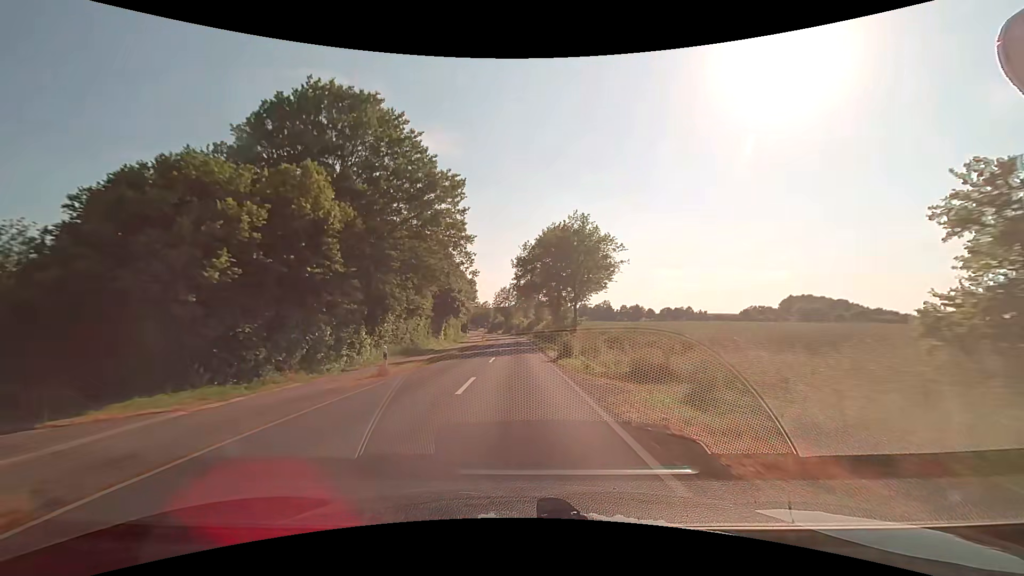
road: secondary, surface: asphalt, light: Day
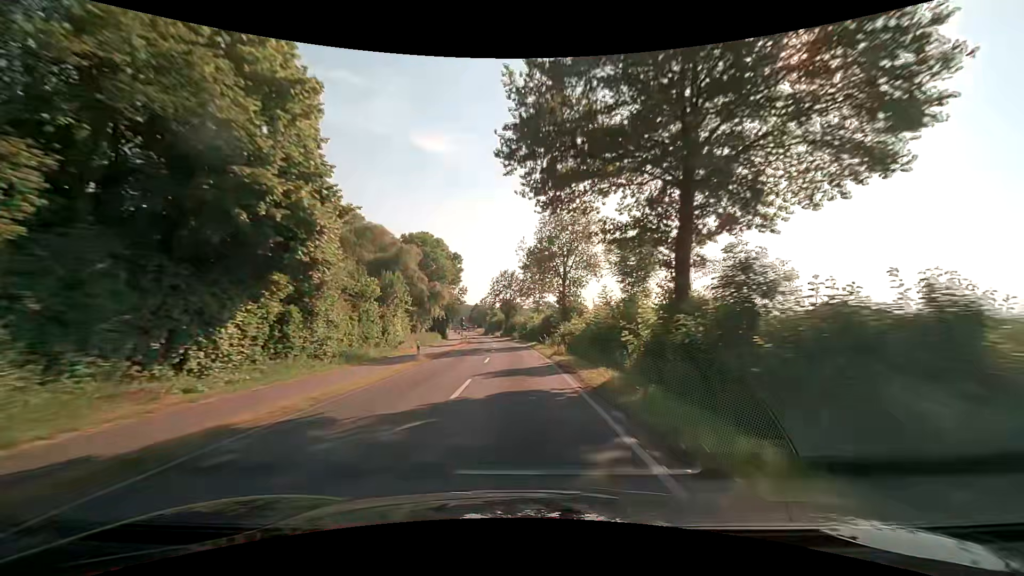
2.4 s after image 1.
(-1.0, +49.9) m; -1°
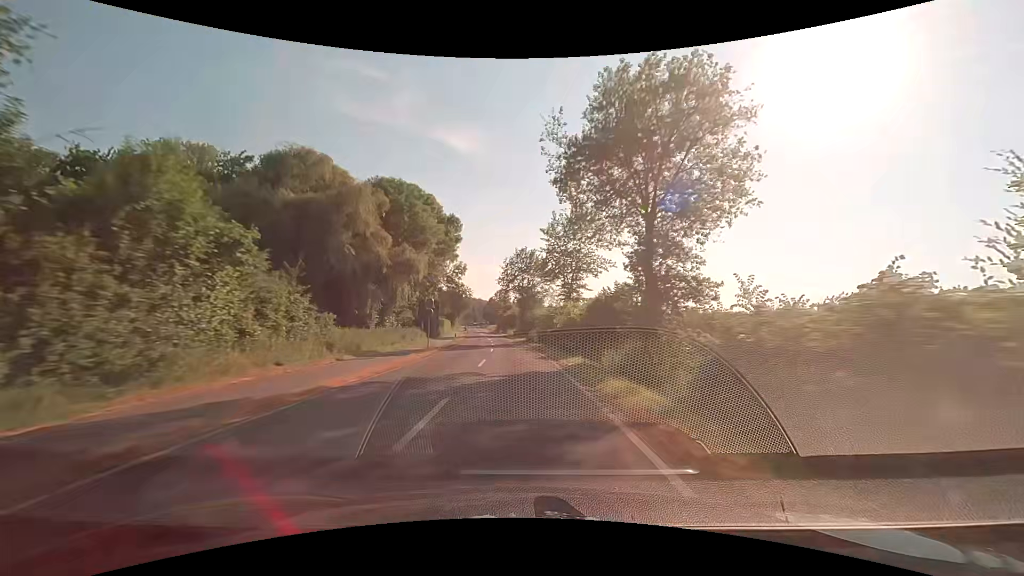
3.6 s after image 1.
(-0.4, +29.0) m; -1°
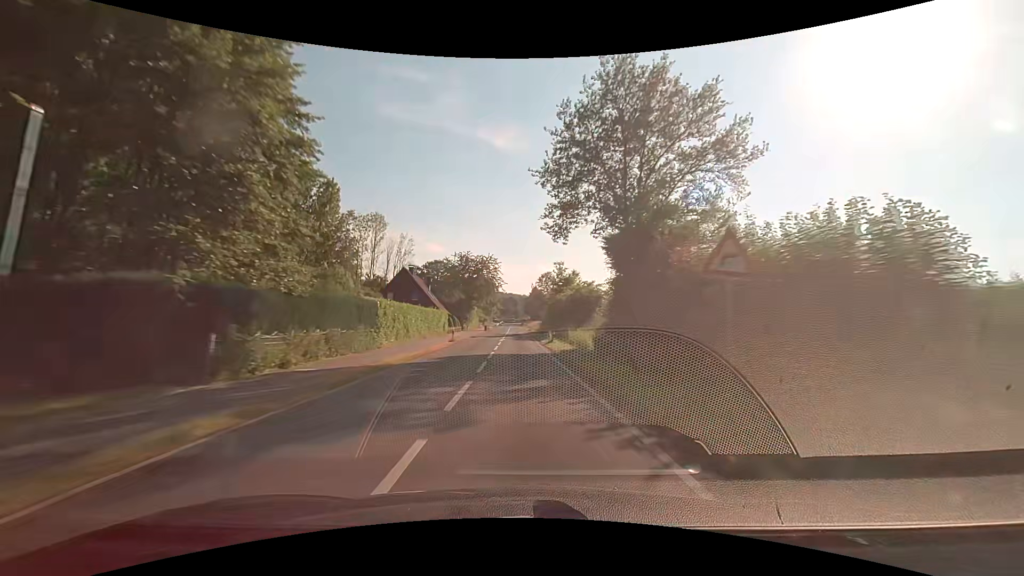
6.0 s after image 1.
(-3.5, +62.6) m; -6°
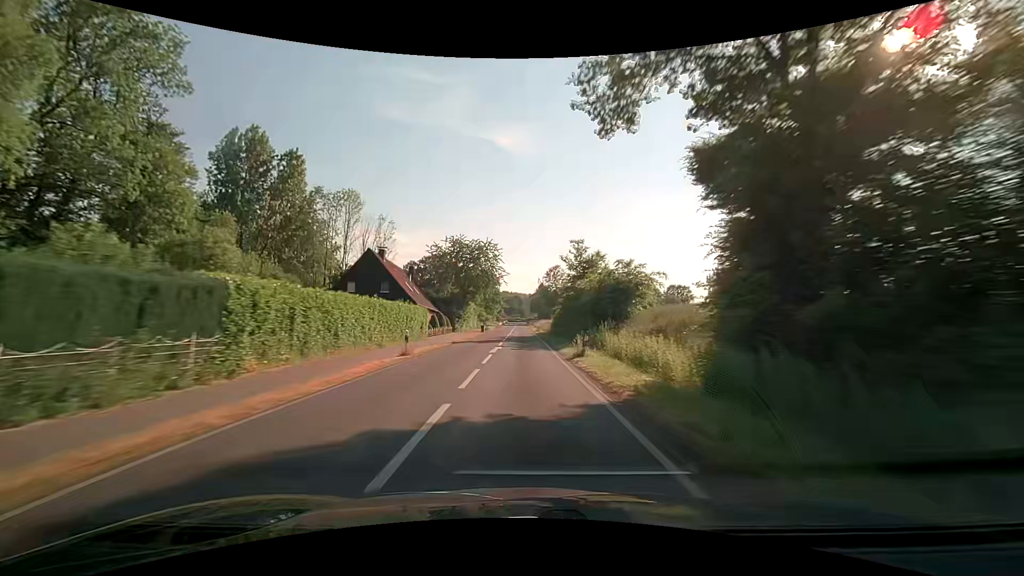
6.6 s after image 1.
(-0.1, +15.7) m; -1°
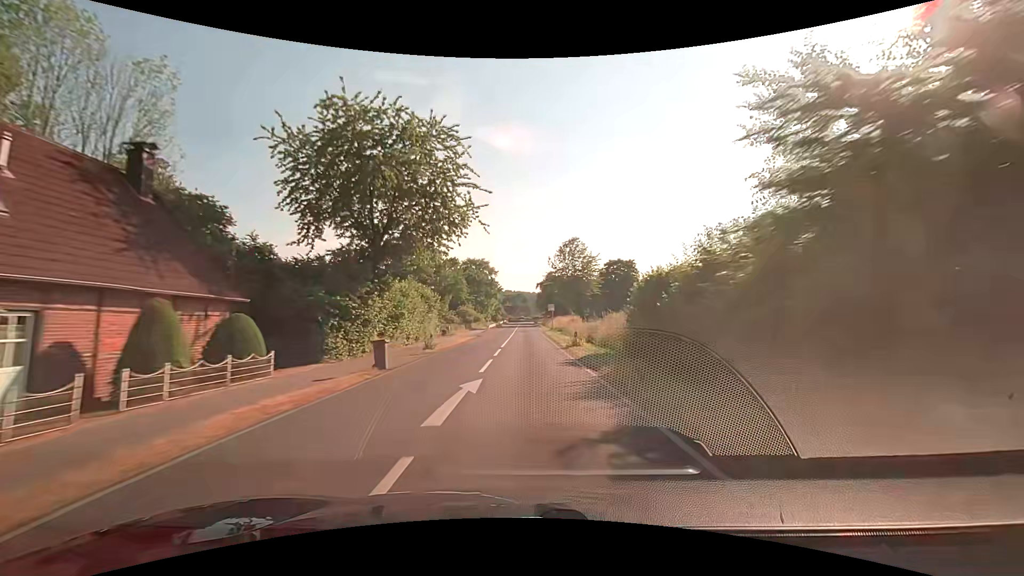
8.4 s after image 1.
(-0.2, +44.8) m; 0°
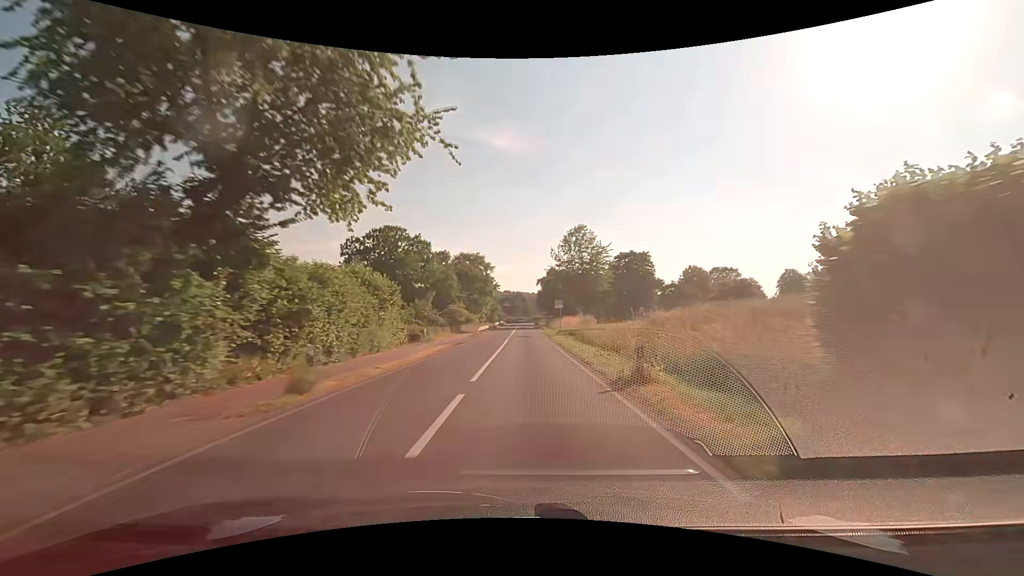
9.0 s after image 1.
(0.0, +13.8) m; 0°
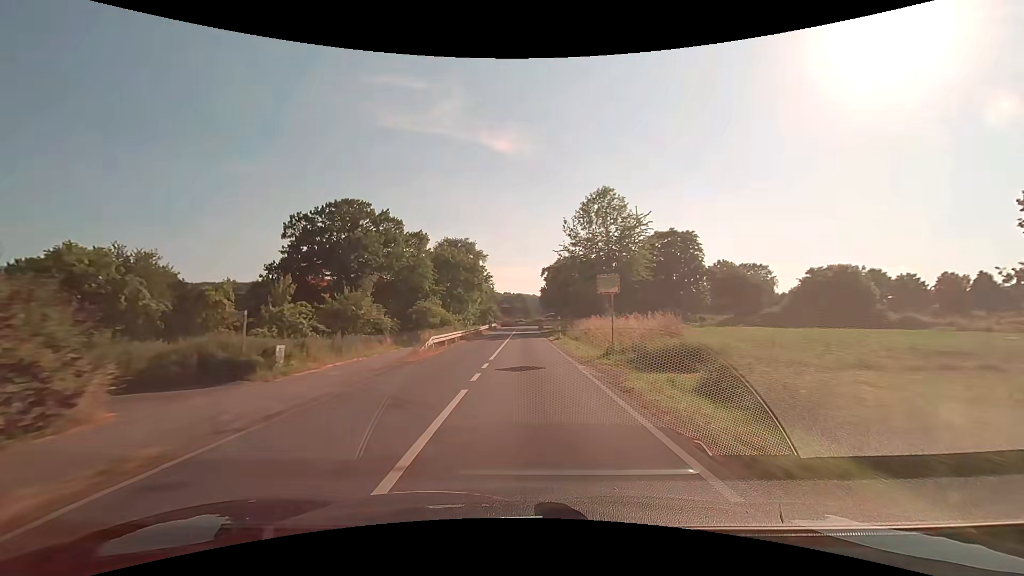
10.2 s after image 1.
(+0.2, +26.1) m; 0°
(0, +10) (0, +20) (0, +30) (0, +40) (0, +50) (0, +60) (0, +70) (0, +80) (+1, +90) (+3, +100) m
